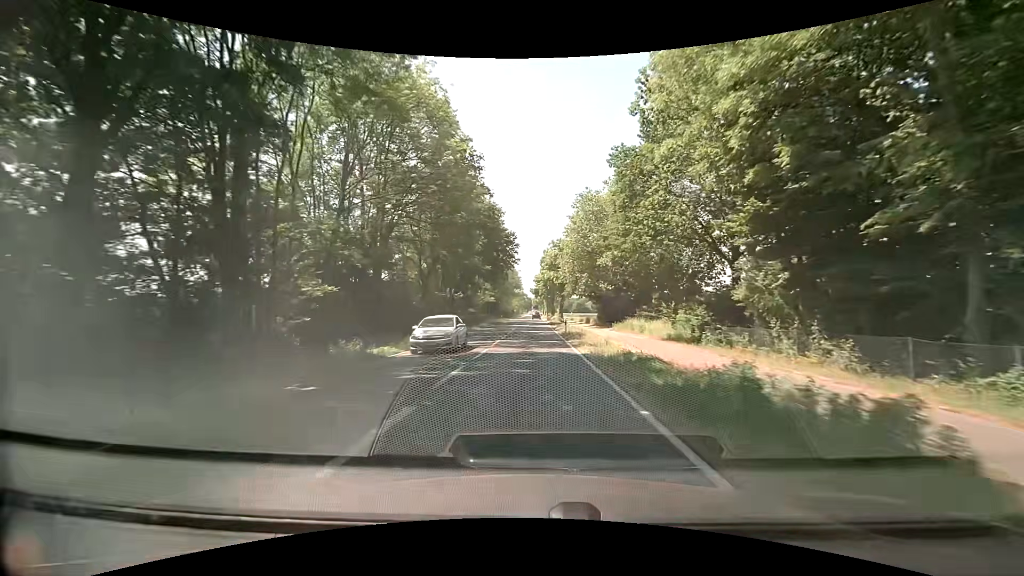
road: secondary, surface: asphalt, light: Day
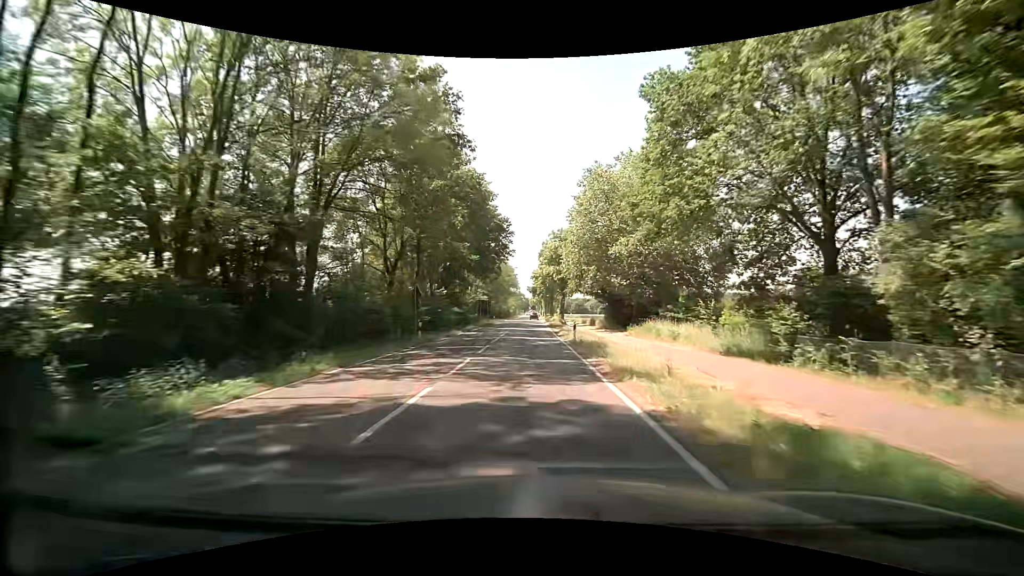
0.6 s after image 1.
(0.0, +10.2) m; 0°
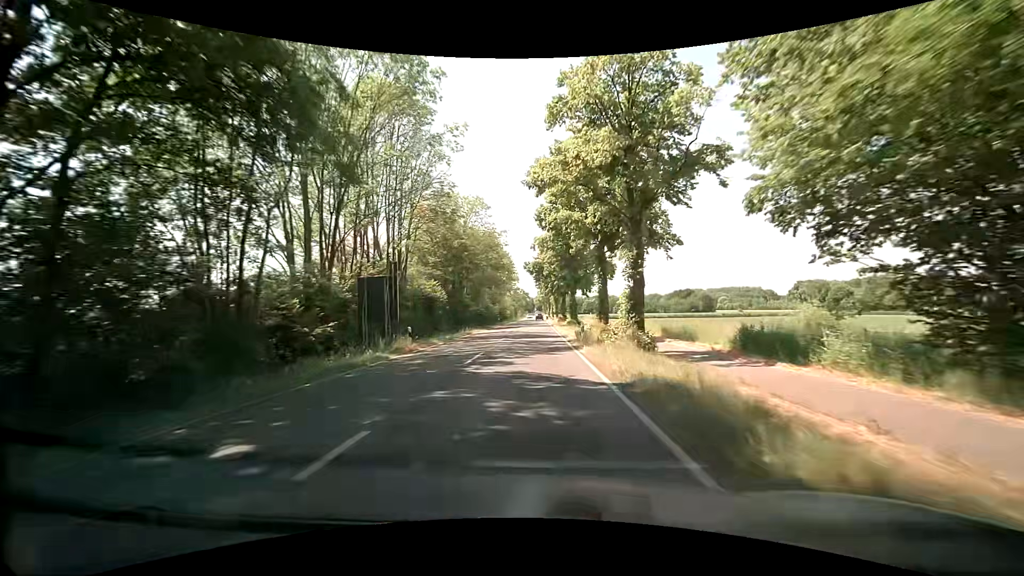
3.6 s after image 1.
(+0.5, +52.7) m; 0°
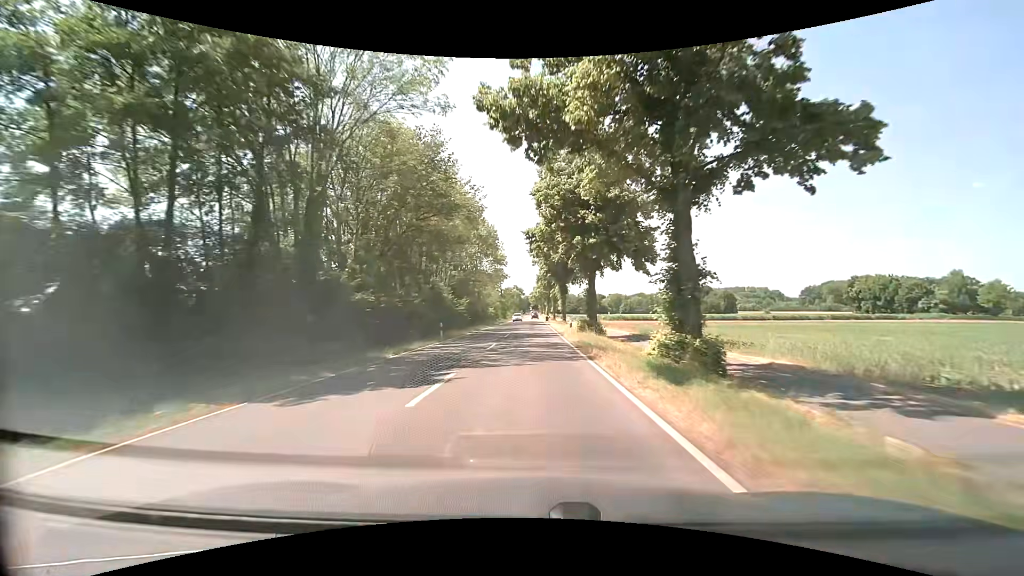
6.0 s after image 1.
(-0.1, +42.6) m; 0°
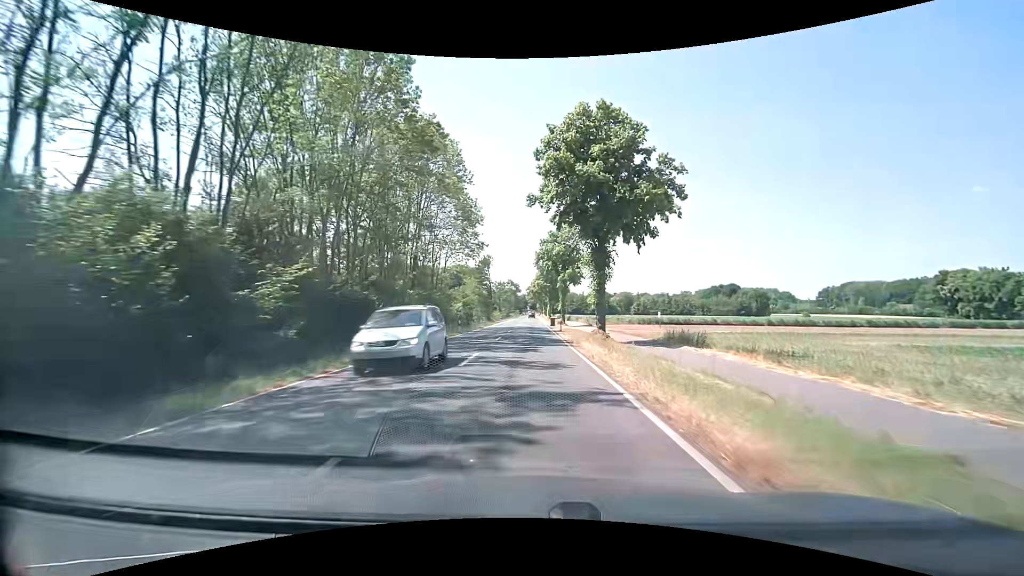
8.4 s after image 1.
(0.0, +41.6) m; +1°
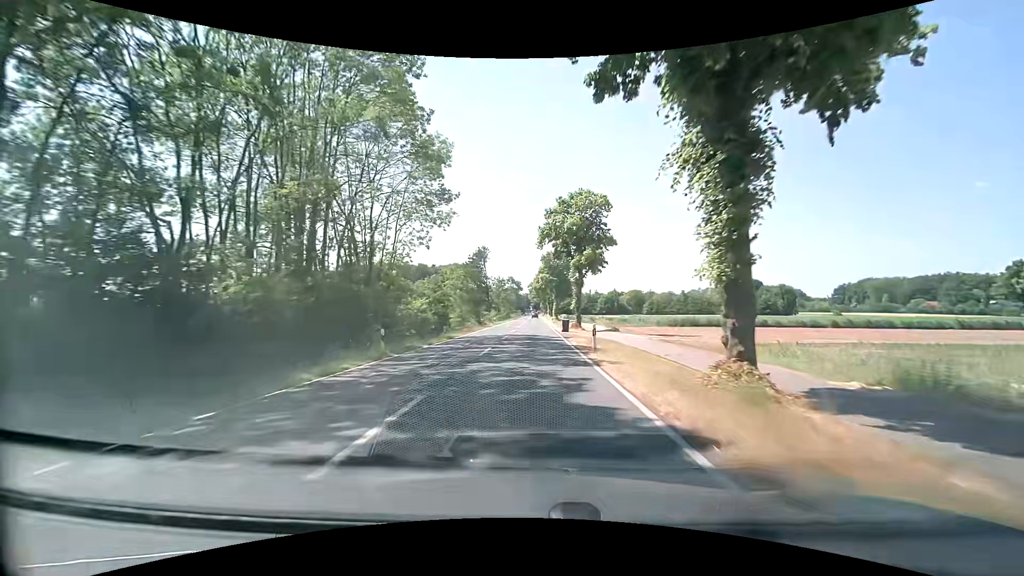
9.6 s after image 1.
(-0.1, +20.5) m; -1°
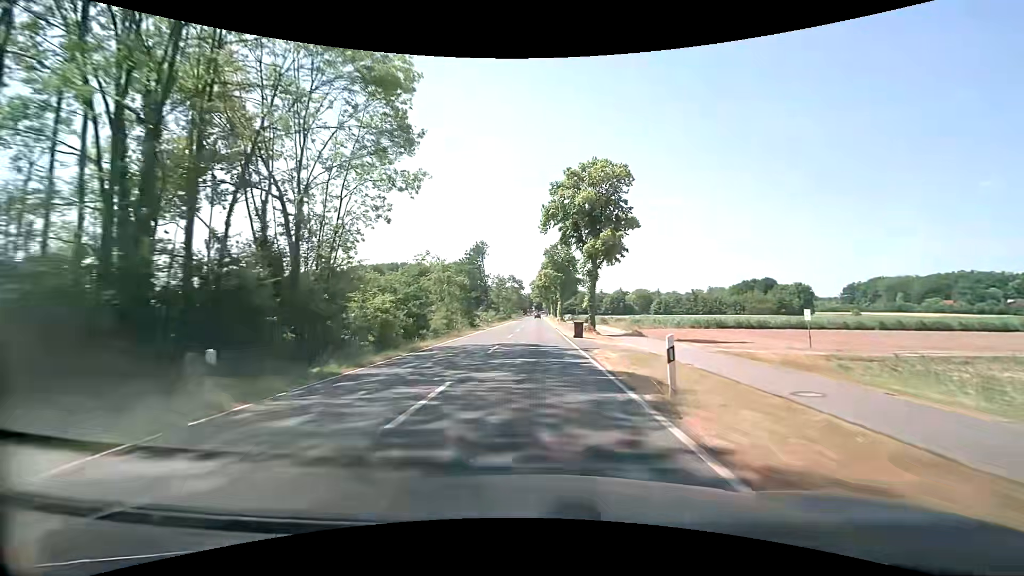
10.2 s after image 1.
(0.0, +10.2) m; 0°
(0, +10) (0, +20) (0, +30) (0, +40) (0, +50) (0, +60) (0, +70) (0, +80) (0, +90) (0, +100) m
